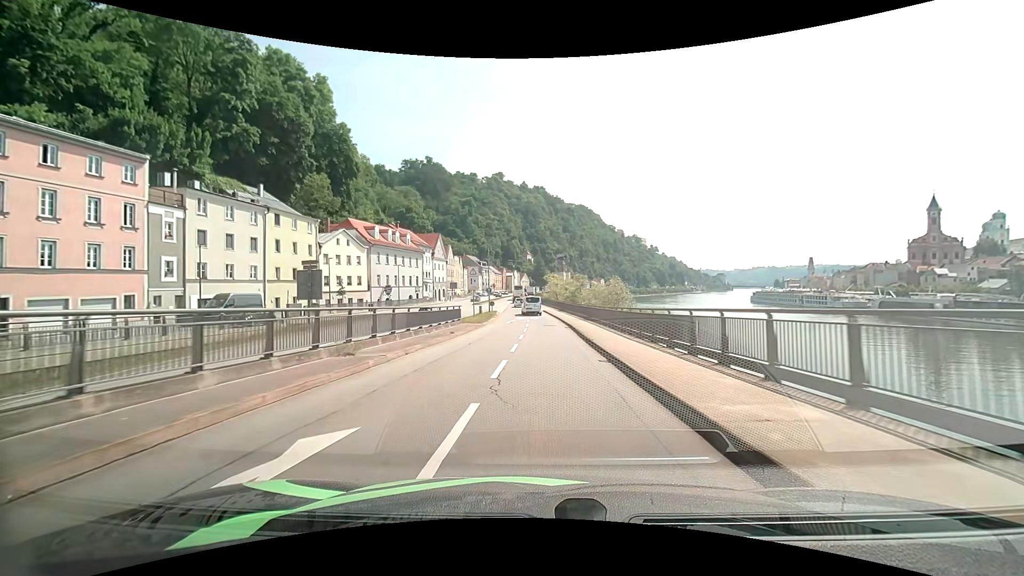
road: primary_link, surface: asphalt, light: Day
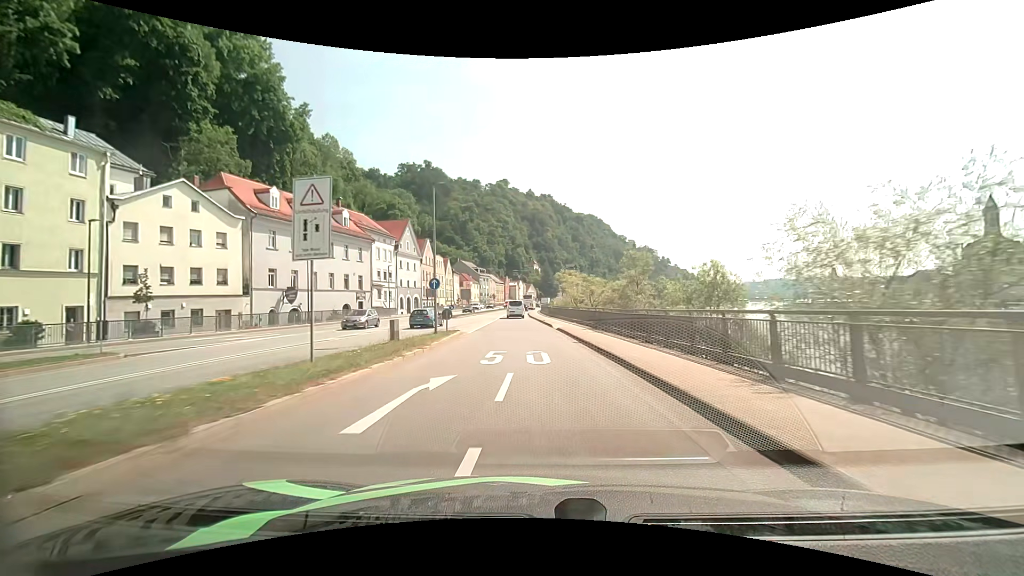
(-0.1, +32.3) m; -1°
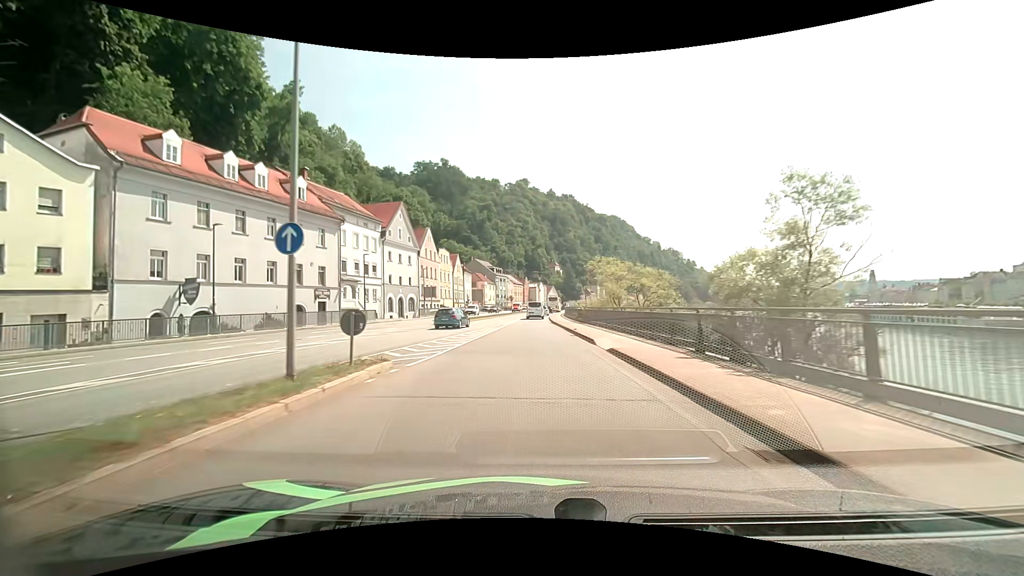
(-0.3, +16.3) m; -2°
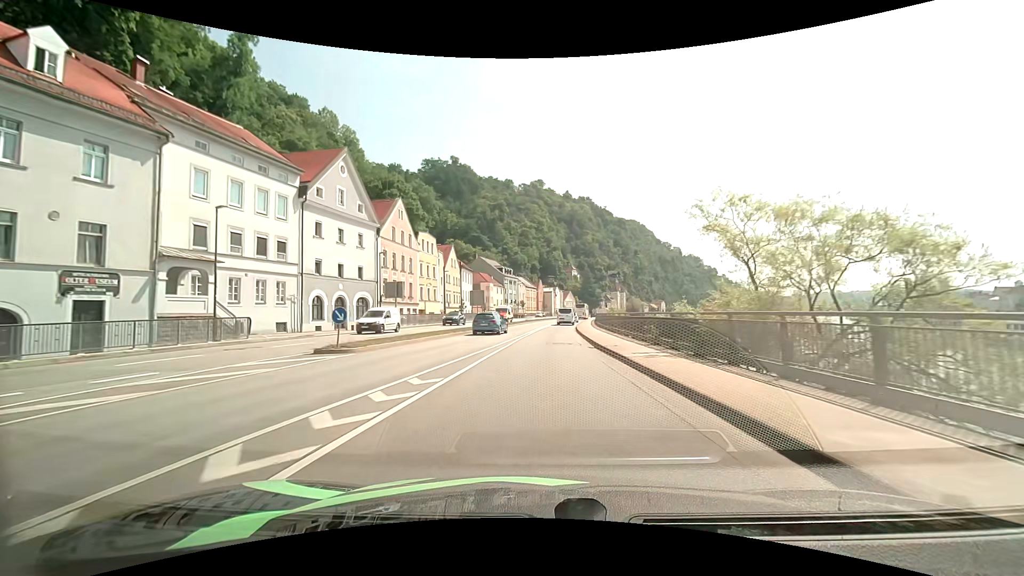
(-0.5, +24.6) m; -2°
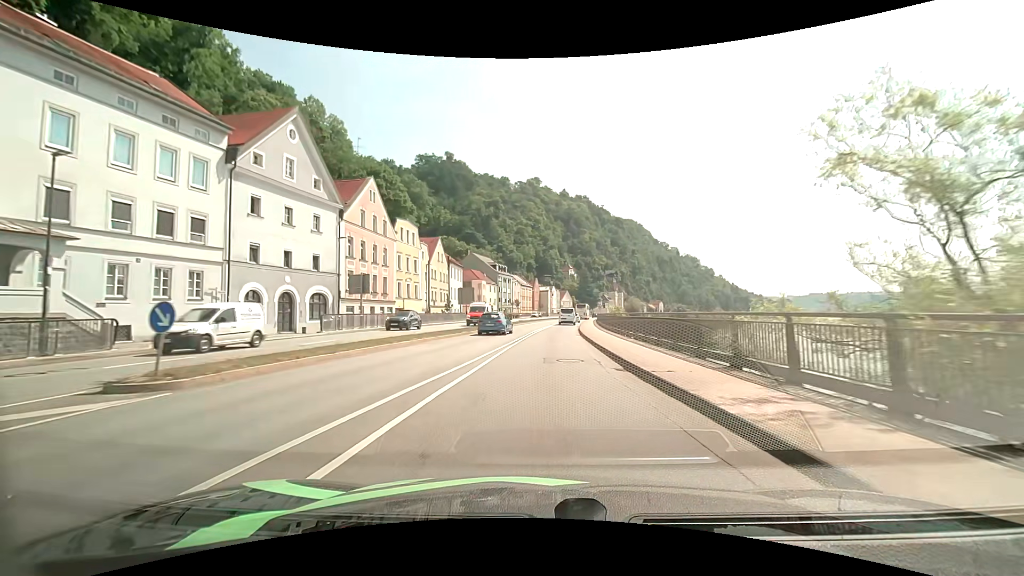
(0.0, +8.1) m; 0°
